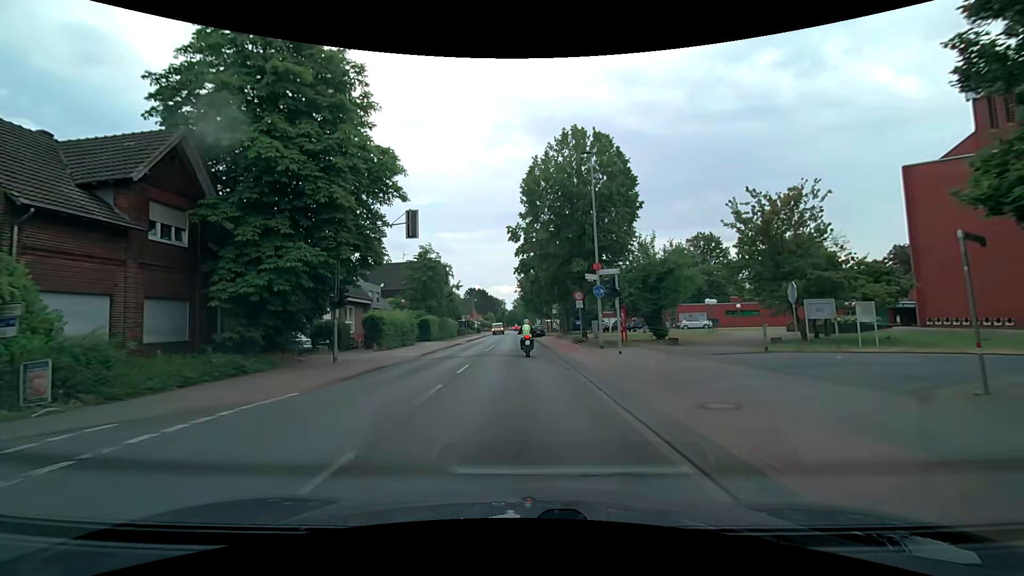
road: tertiary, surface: asphalt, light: Day
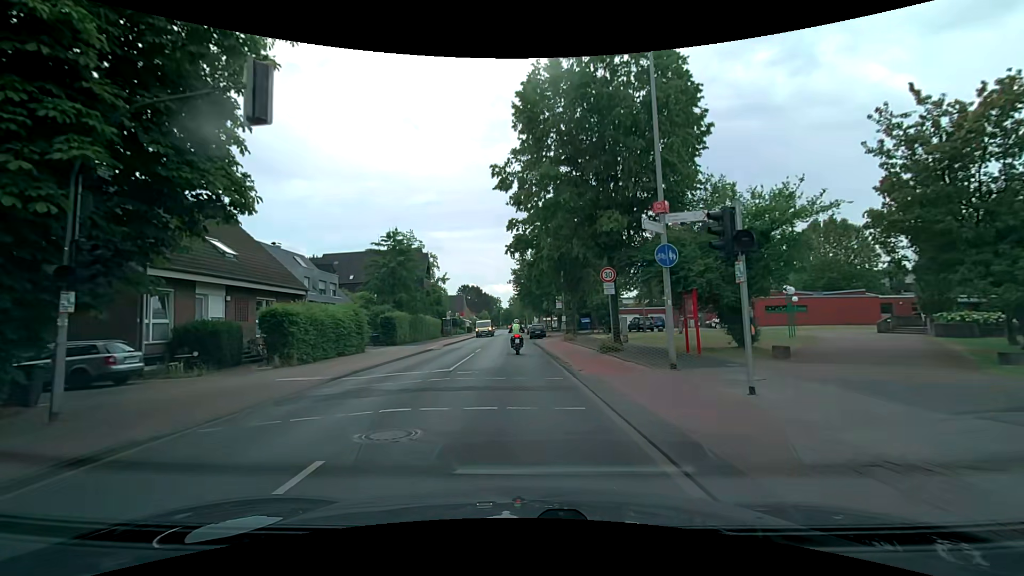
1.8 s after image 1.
(0.0, +12.6) m; +1°
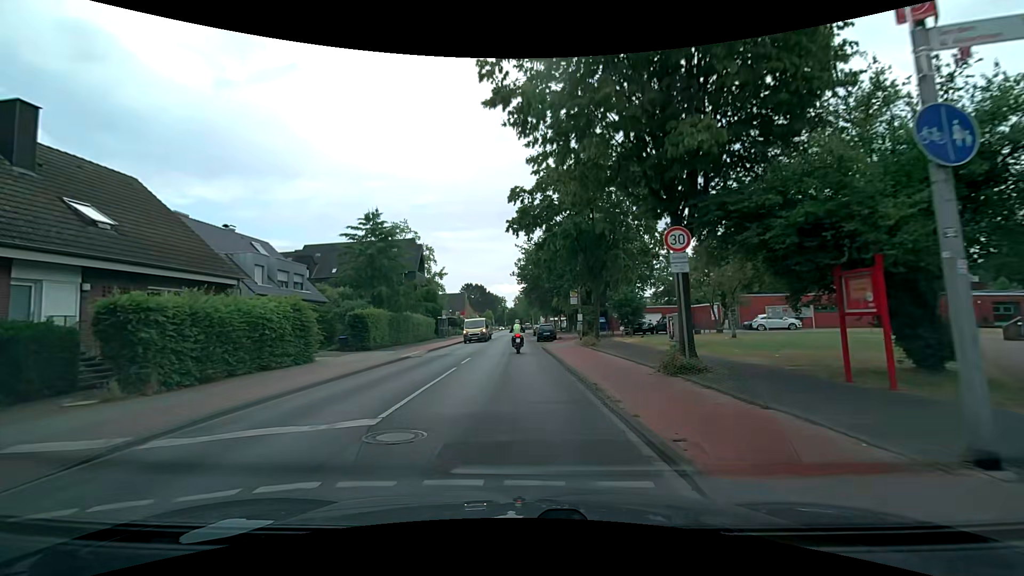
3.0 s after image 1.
(-0.1, +8.4) m; -1°
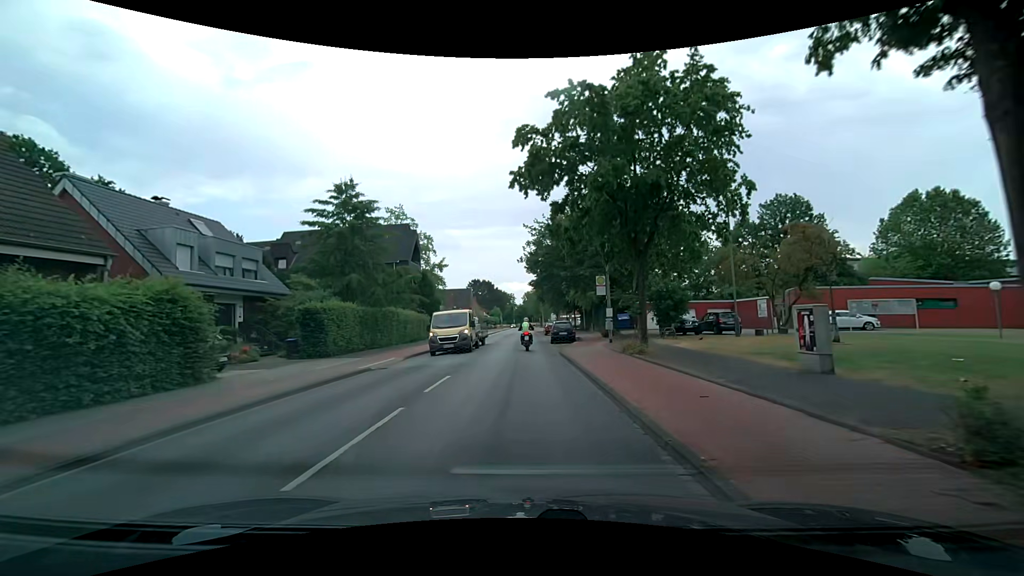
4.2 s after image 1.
(-0.1, +8.3) m; -1°
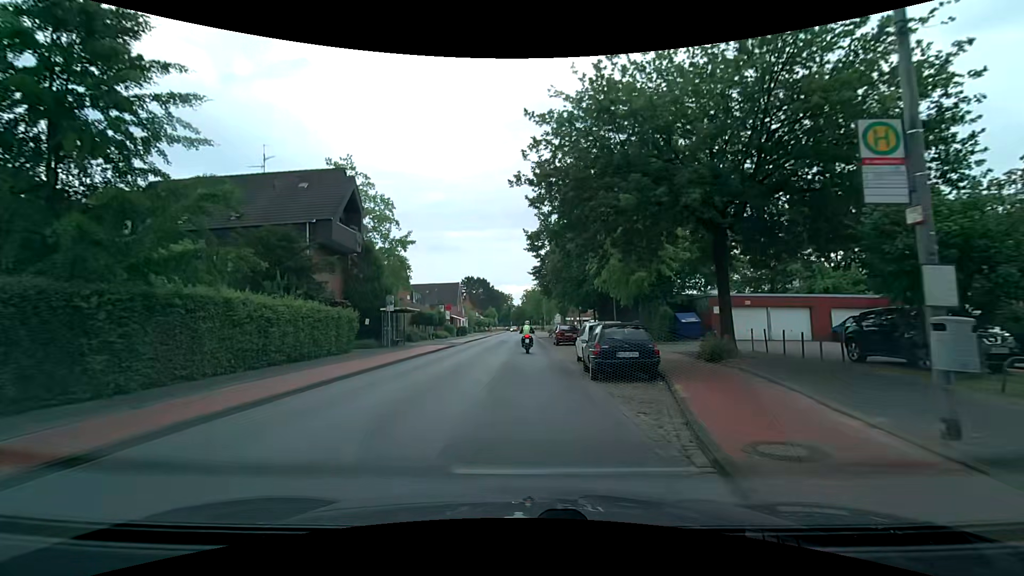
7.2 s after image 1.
(-0.3, +20.6) m; 0°
(0, +10) (0, +20) (0, +30) (0, +40) (0, +50) (0, +60) (0, +70) (0, +80) (-1, +90) (-1, +100) m
